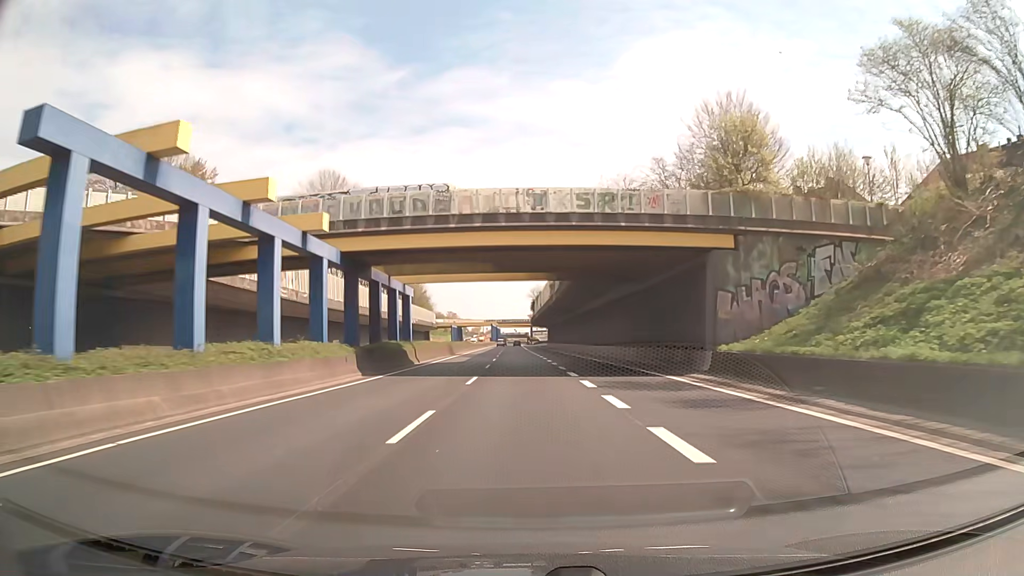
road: trunk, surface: asphalt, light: Day
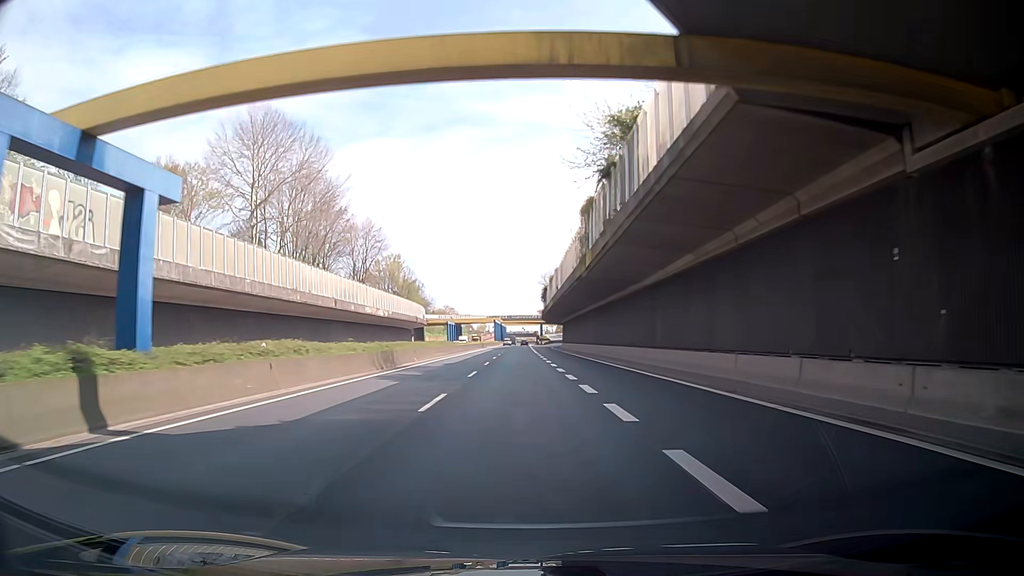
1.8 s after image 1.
(-0.3, +32.5) m; -2°
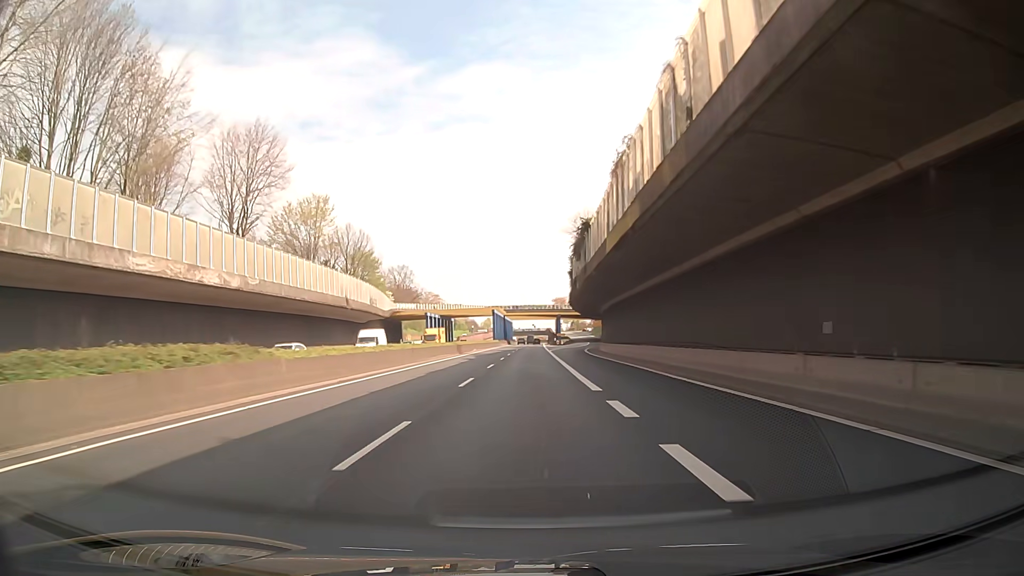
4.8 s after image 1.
(0.0, +54.3) m; 0°
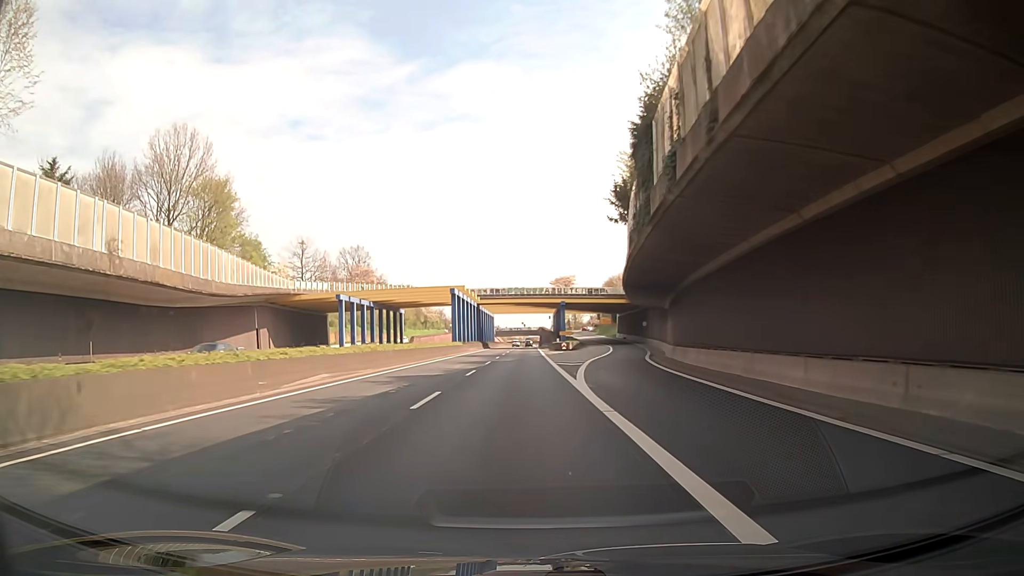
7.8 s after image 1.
(+0.5, +54.3) m; +1°
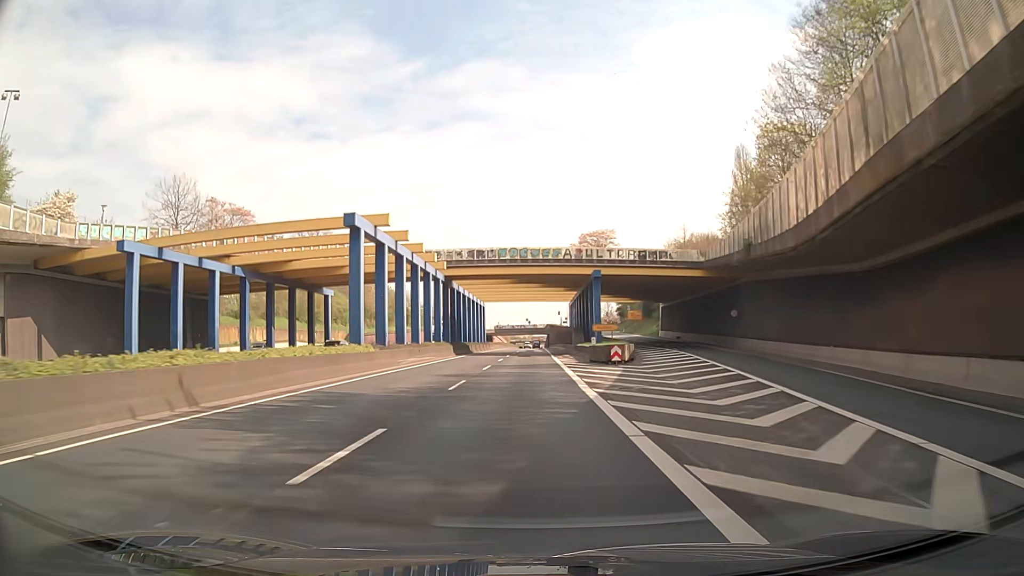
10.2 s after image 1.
(0.0, +43.4) m; 0°
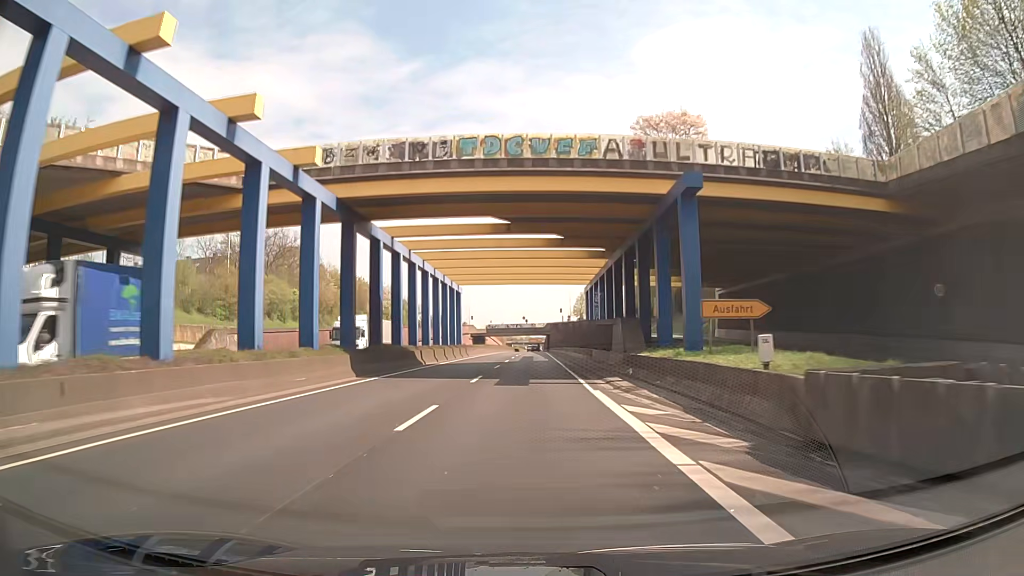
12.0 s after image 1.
(0.0, +32.4) m; 0°
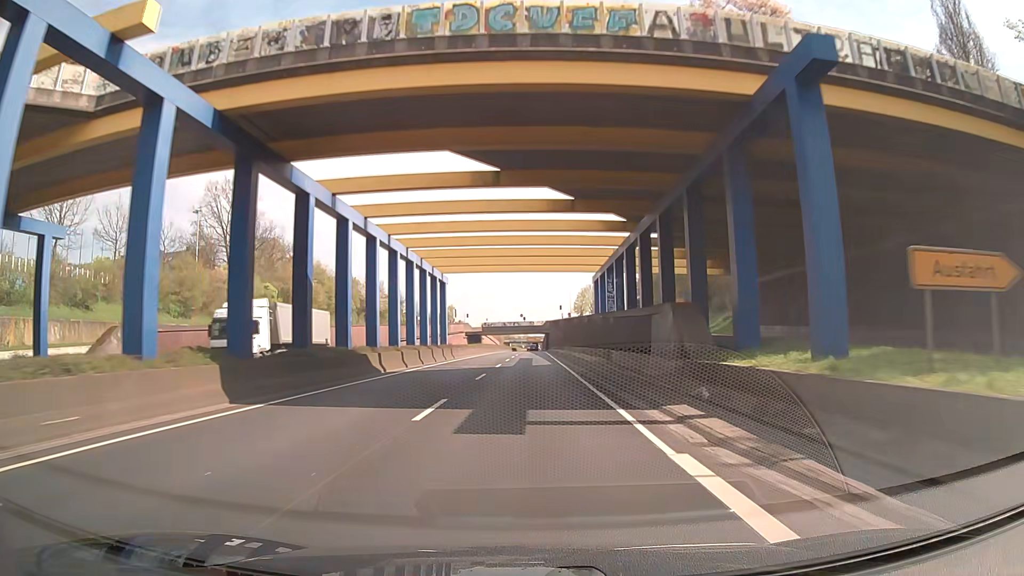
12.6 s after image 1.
(+0.1, +10.8) m; 0°
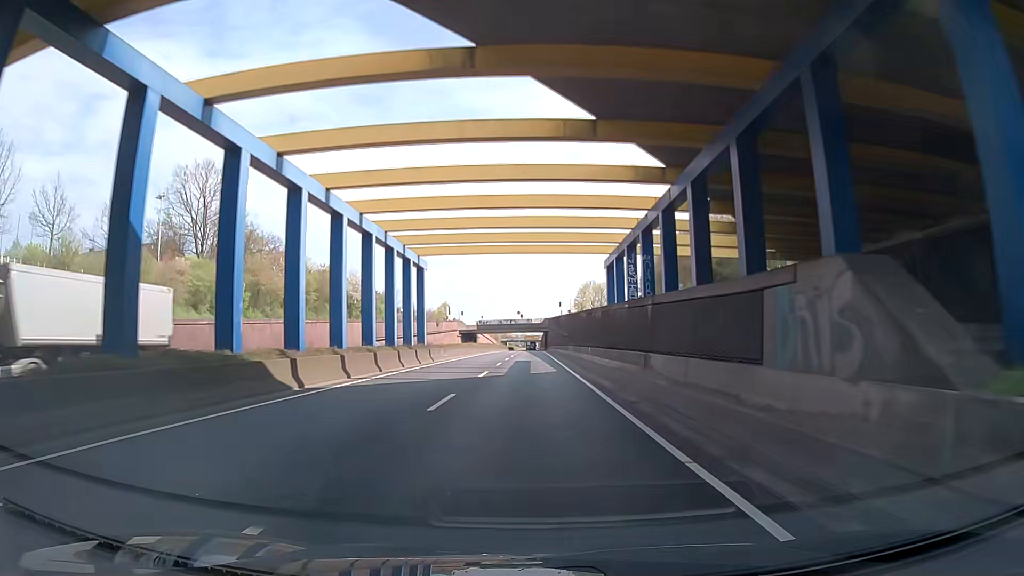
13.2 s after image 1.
(0.0, +10.8) m; +1°
(0, +10) (0, +20) (0, +30) (0, +40) (0, +50) (-1, +60) (-1, +70) (-1, +80) (-1, +90) (-1, +100) m
